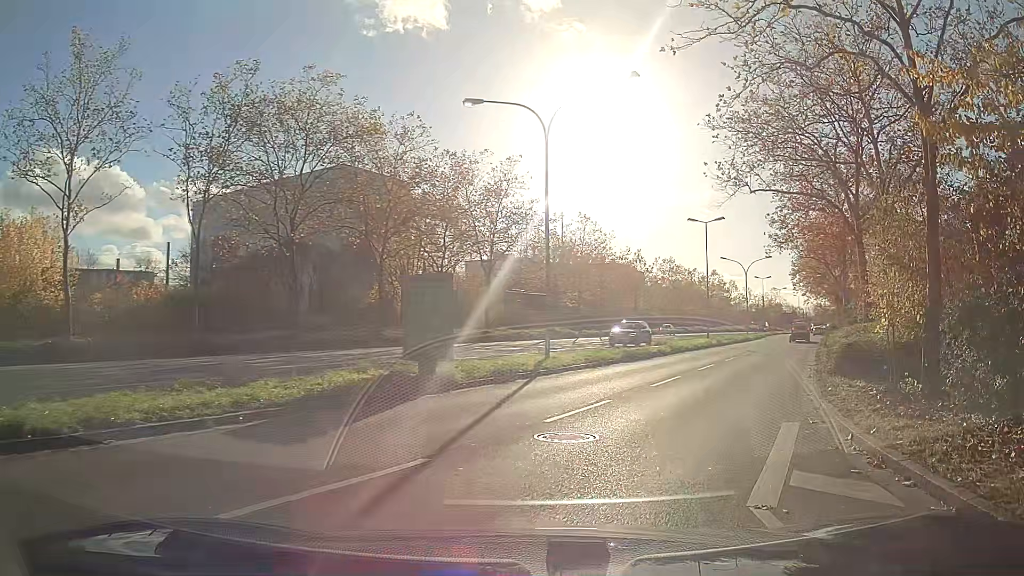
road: secondary_link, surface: asphalt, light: Day
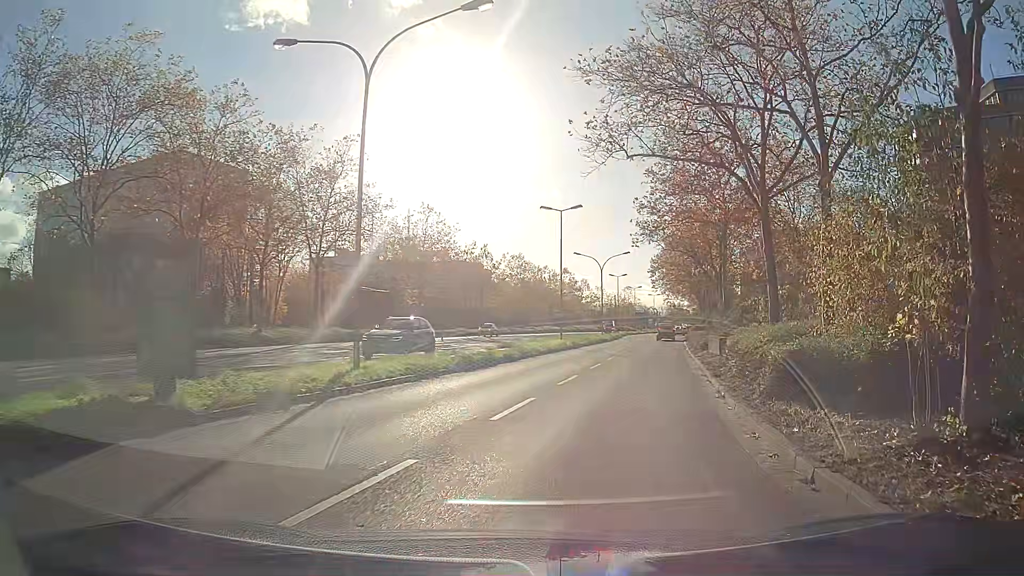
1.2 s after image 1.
(+0.6, +5.6) m; +12°
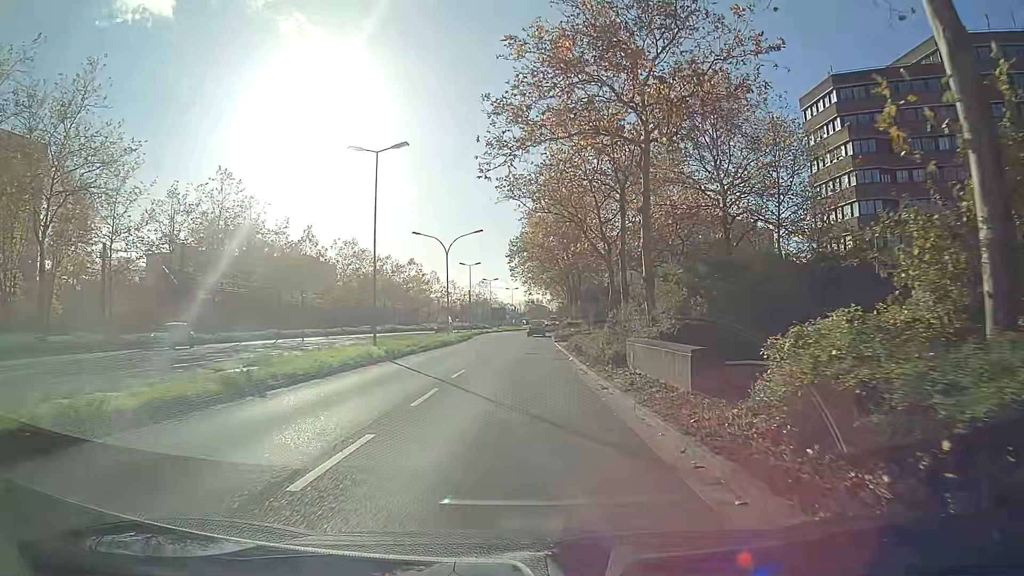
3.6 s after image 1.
(+2.1, +16.2) m; +10°
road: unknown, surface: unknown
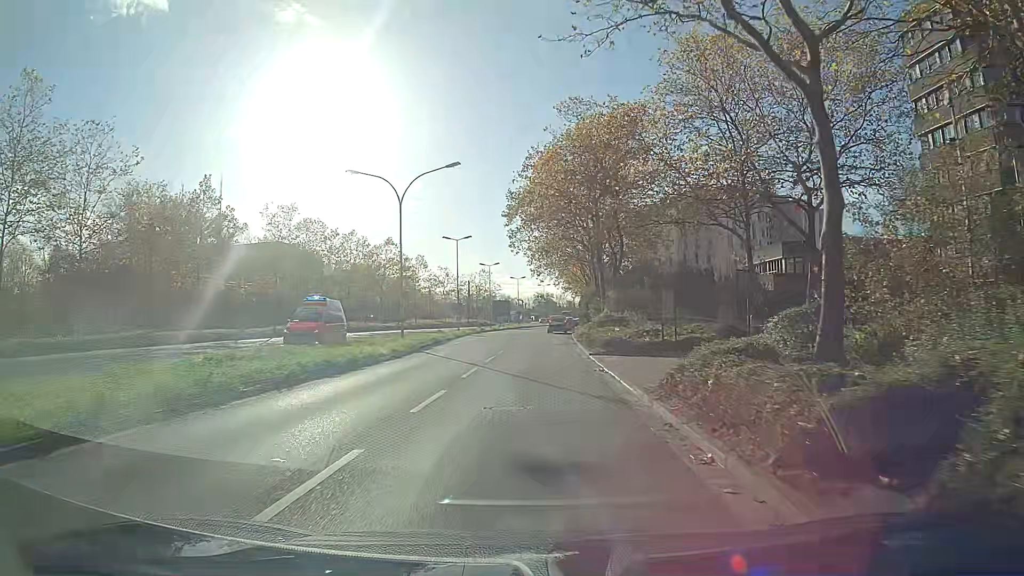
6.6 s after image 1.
(-0.1, +25.1) m; -1°
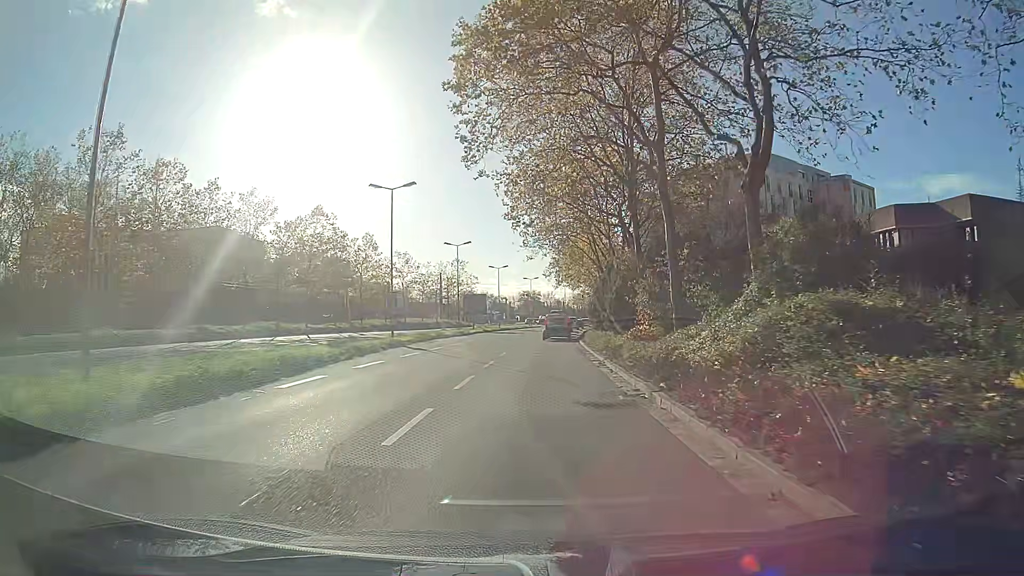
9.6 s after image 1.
(+0.2, +26.4) m; +1°
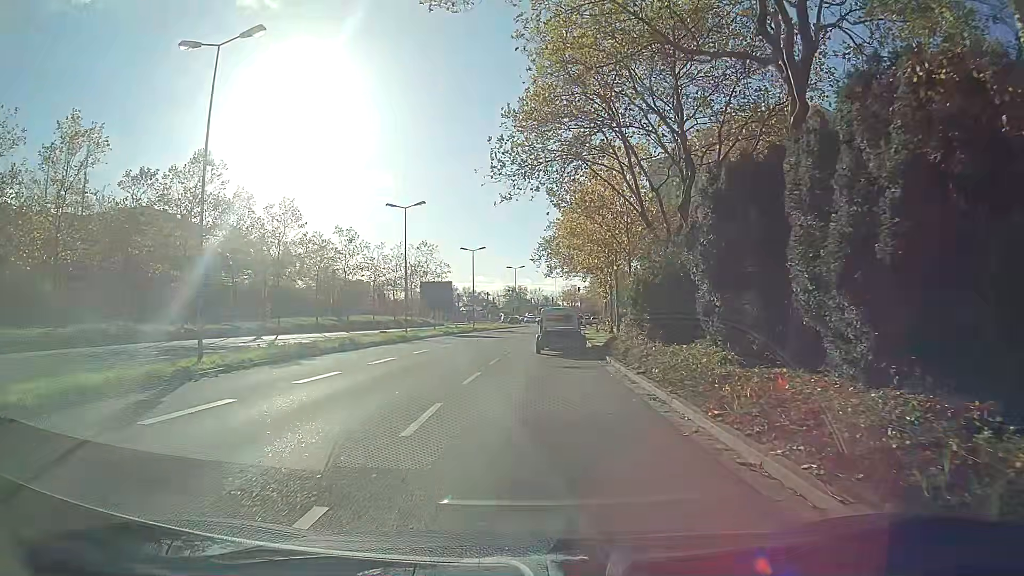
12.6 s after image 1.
(+0.2, +22.8) m; +2°
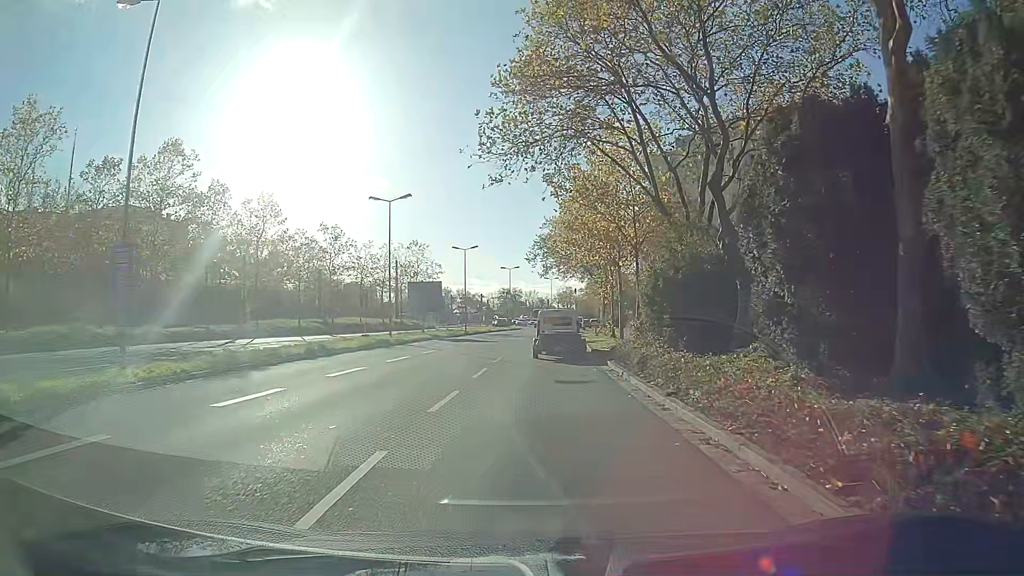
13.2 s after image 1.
(0.0, +3.7) m; +1°
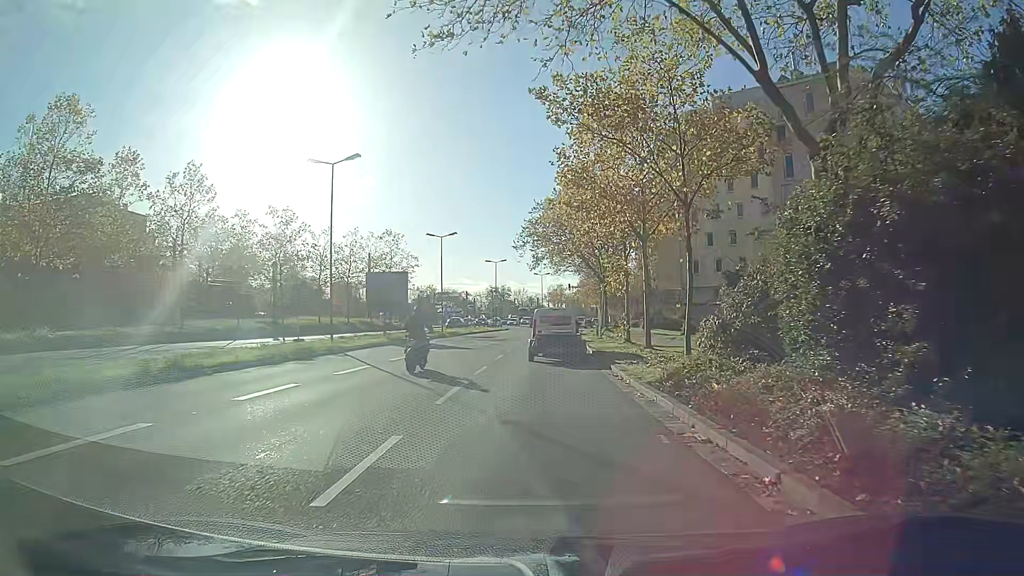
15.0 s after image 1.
(+0.4, +11.0) m; +1°
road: secondary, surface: asphalt
(0, +10) (0, +20) (0, +30) (0, +40) (+1, +50) (+1, +60) (+2, +70) (+3, +80) (+4, +90) (+5, +100) m
